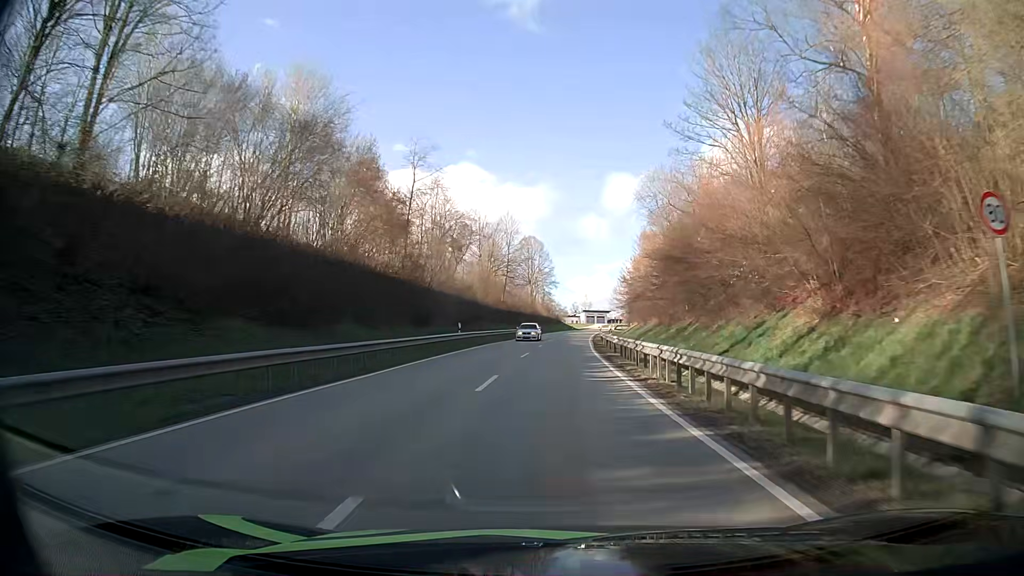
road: secondary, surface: asphalt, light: Day
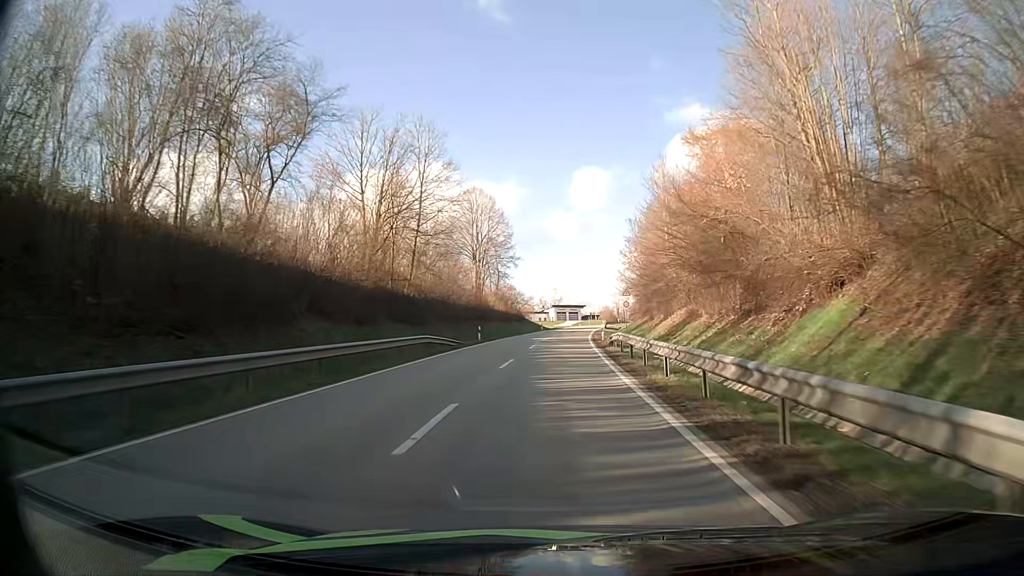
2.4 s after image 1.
(+1.0, +44.7) m; +3°
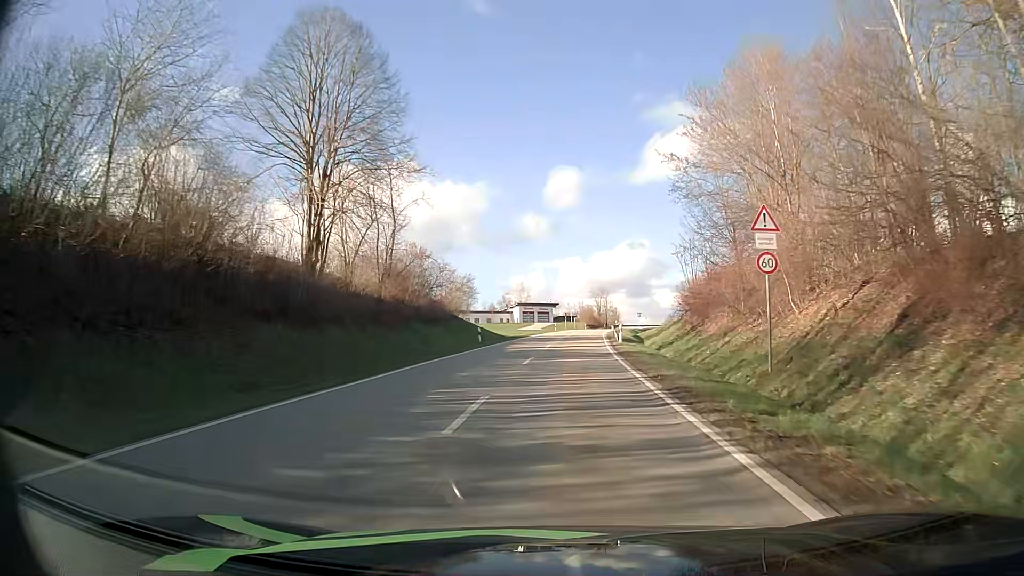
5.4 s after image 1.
(+1.2, +48.7) m; +3°
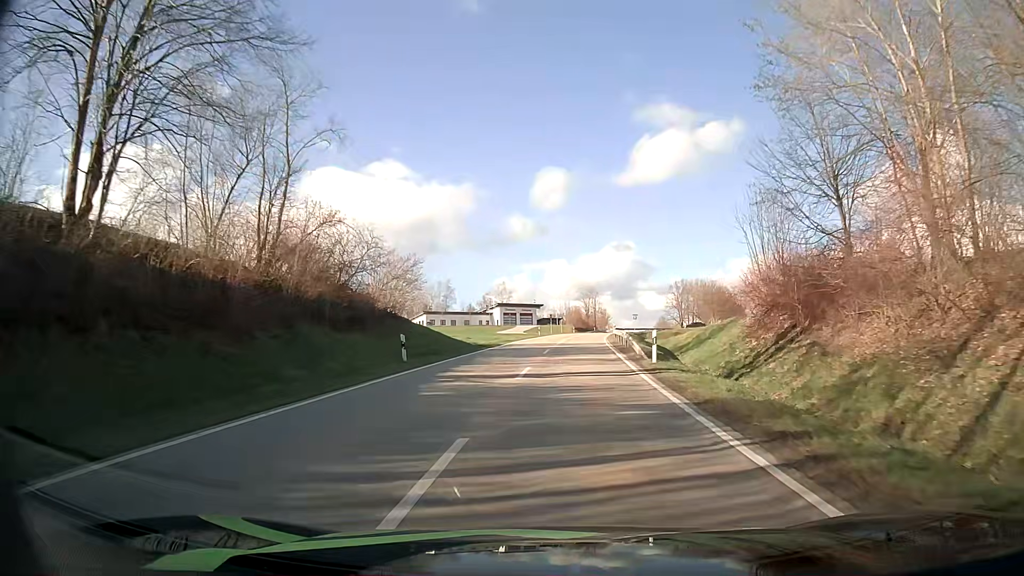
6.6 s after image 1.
(+0.2, +16.9) m; +1°
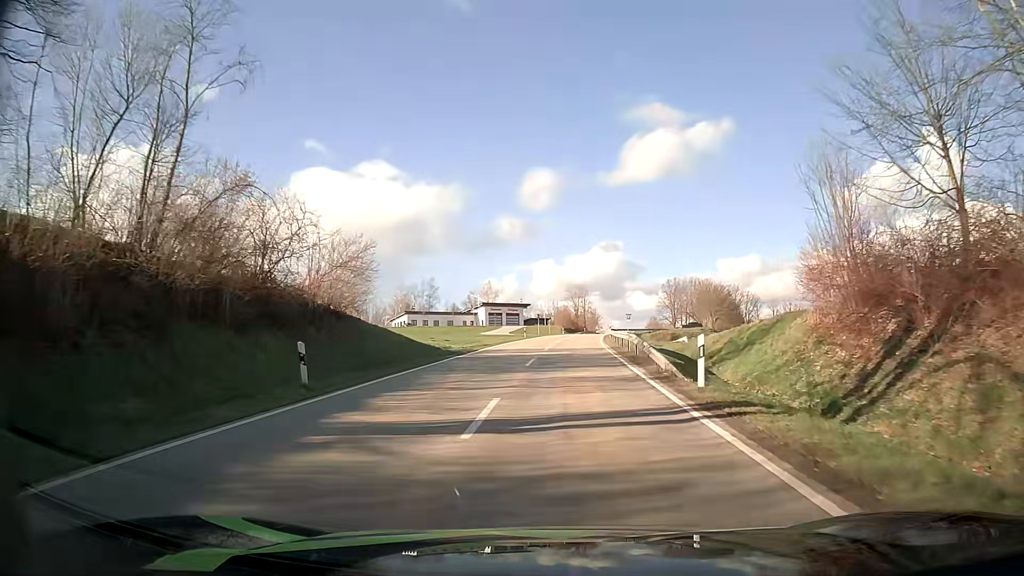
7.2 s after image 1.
(+0.1, +8.2) m; +1°
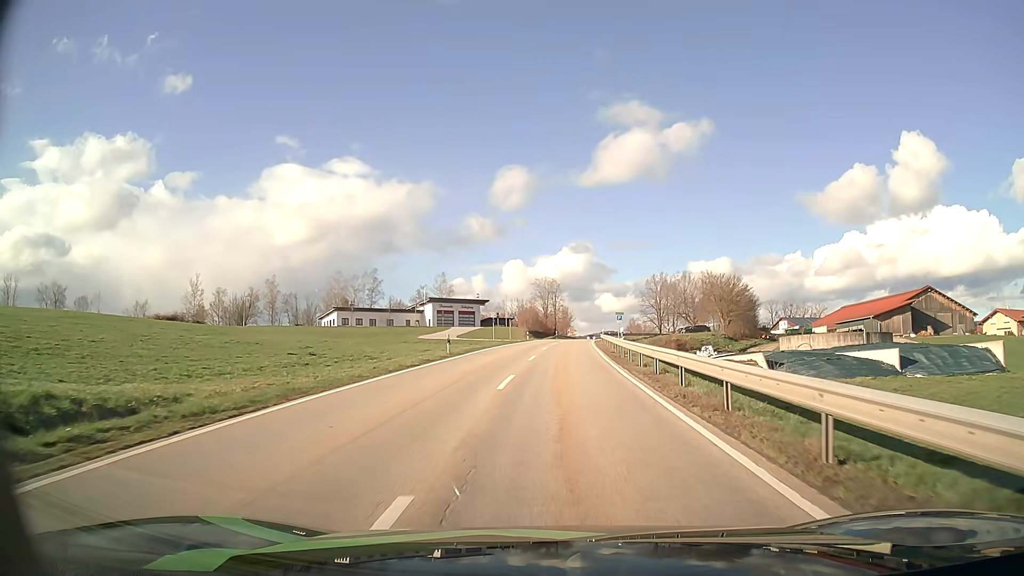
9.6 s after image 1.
(+0.8, +32.0) m; +3°
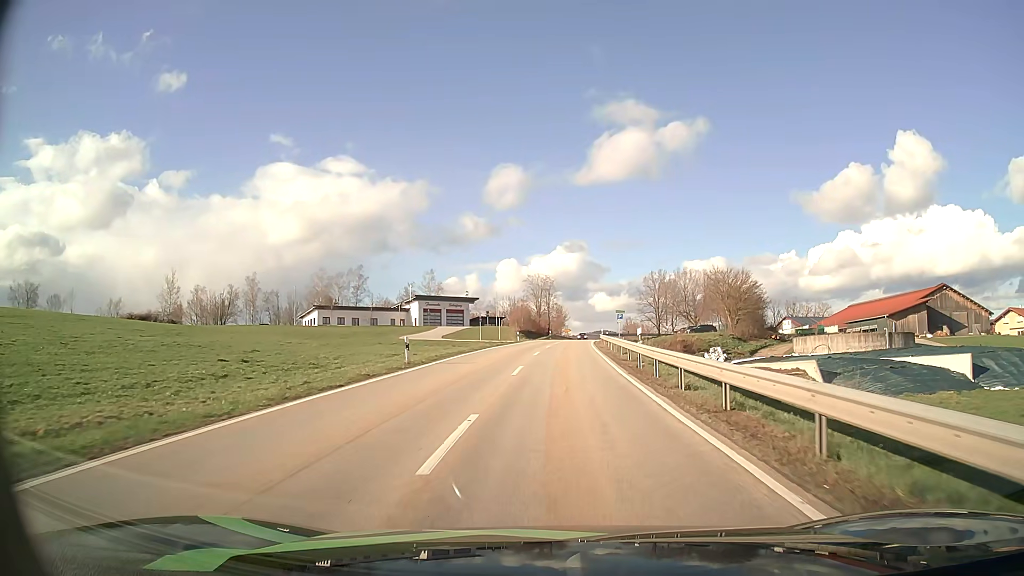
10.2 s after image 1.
(0.0, +8.0) m; 0°
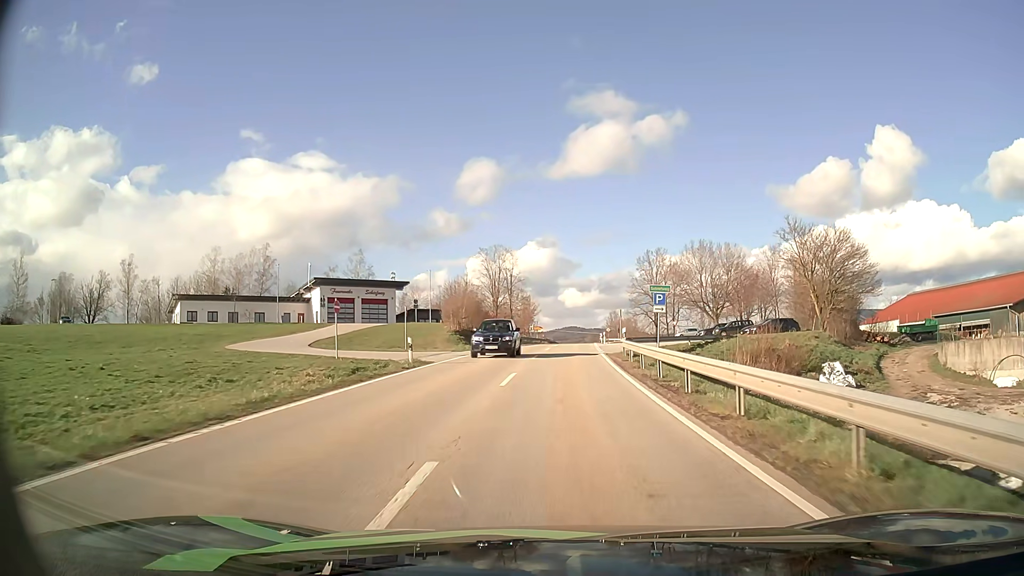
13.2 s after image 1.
(+0.9, +41.4) m; +3°
(0, +10) (0, +20) (0, +30) (+1, +40) (+1, +50) (+2, +60) (+2, +70) (+3, +80) (+4, +90) (+5, +100) m
